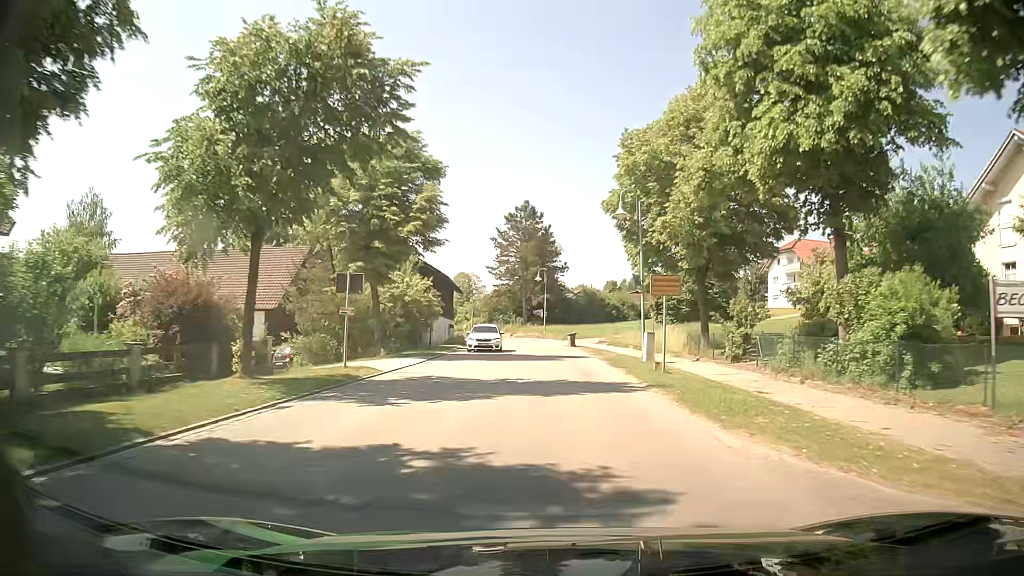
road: secondary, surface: asphalt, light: Day
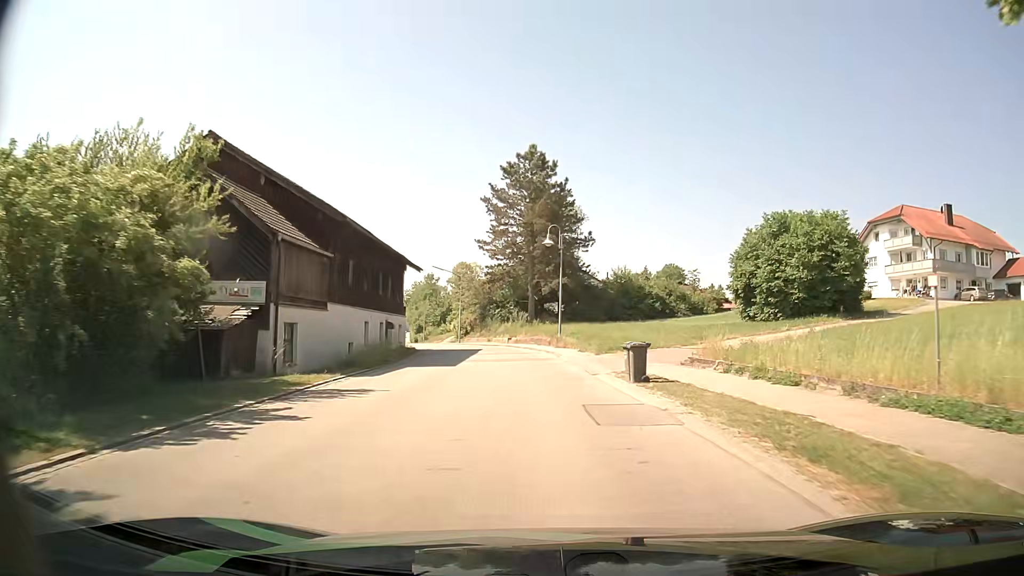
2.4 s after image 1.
(+0.2, +29.1) m; -1°
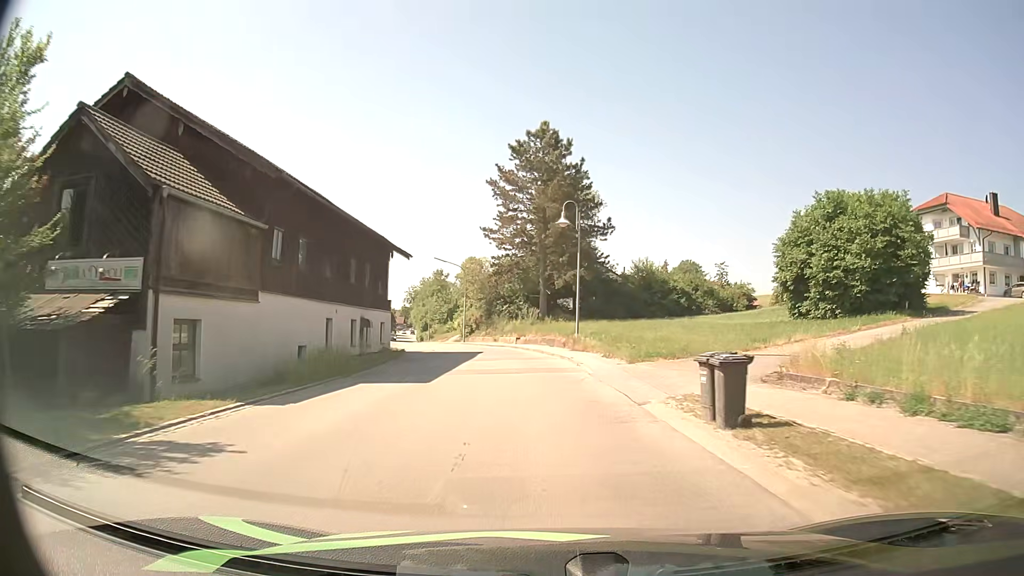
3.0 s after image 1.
(0.0, +7.1) m; -1°
(0, +10) (-1, +20) (-2, +30) (-3, +40) (-5, +50) (-8, +59) (-11, +69) (-14, +78) (-17, +88) (-19, +98) m
